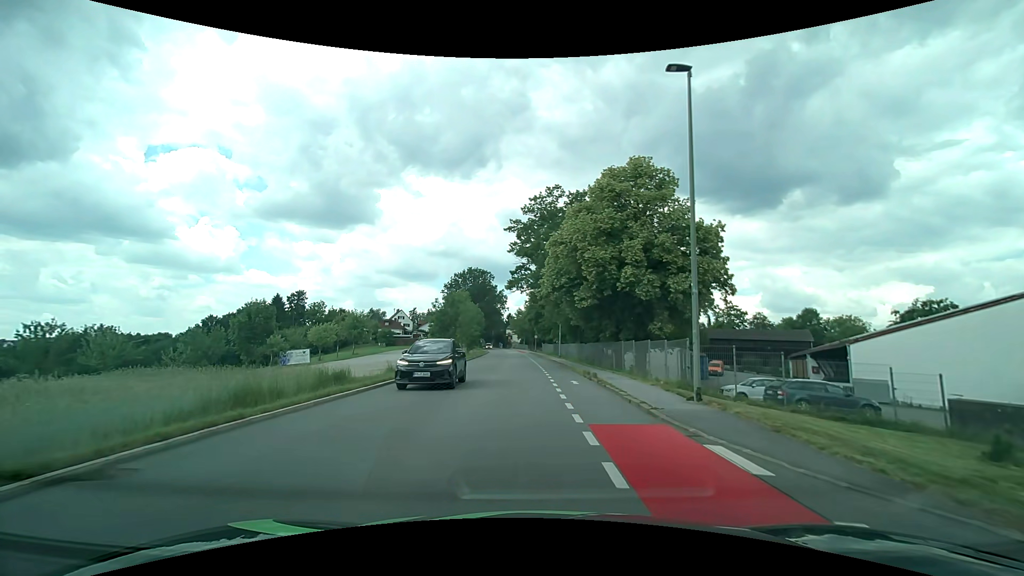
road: tertiary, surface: asphalt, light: Day
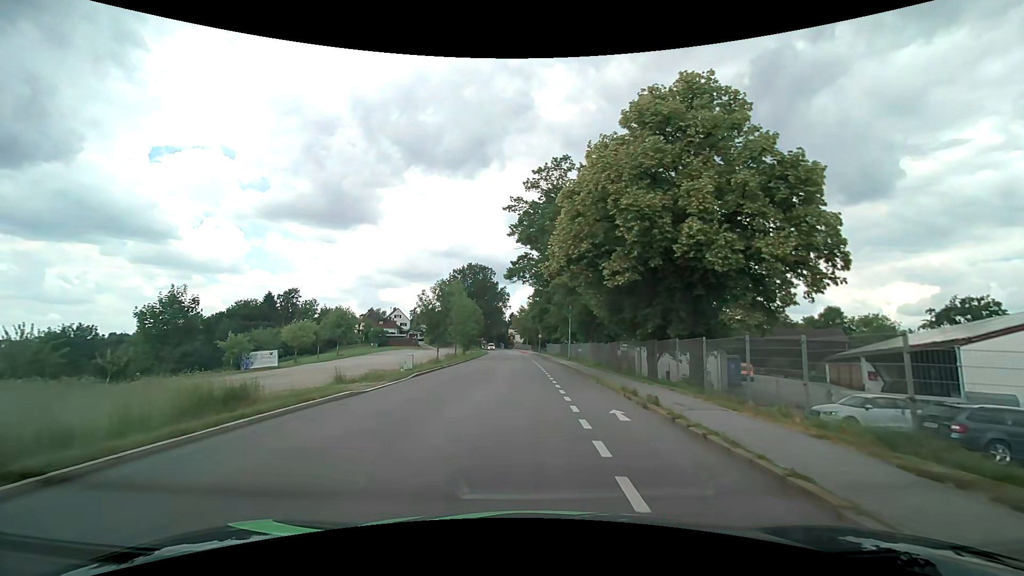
(0.0, +8.8) m; 0°
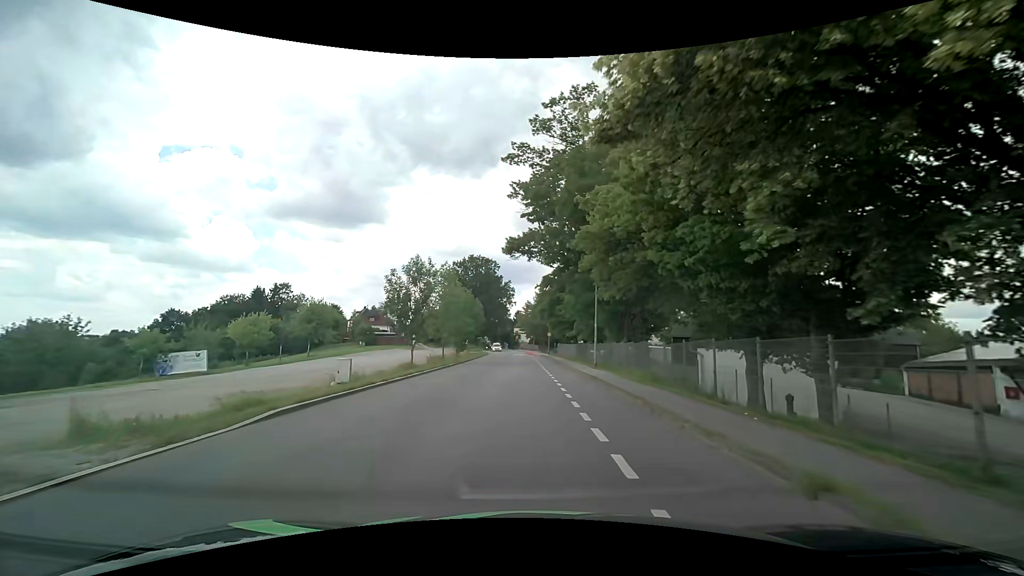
(-0.1, +13.0) m; -1°
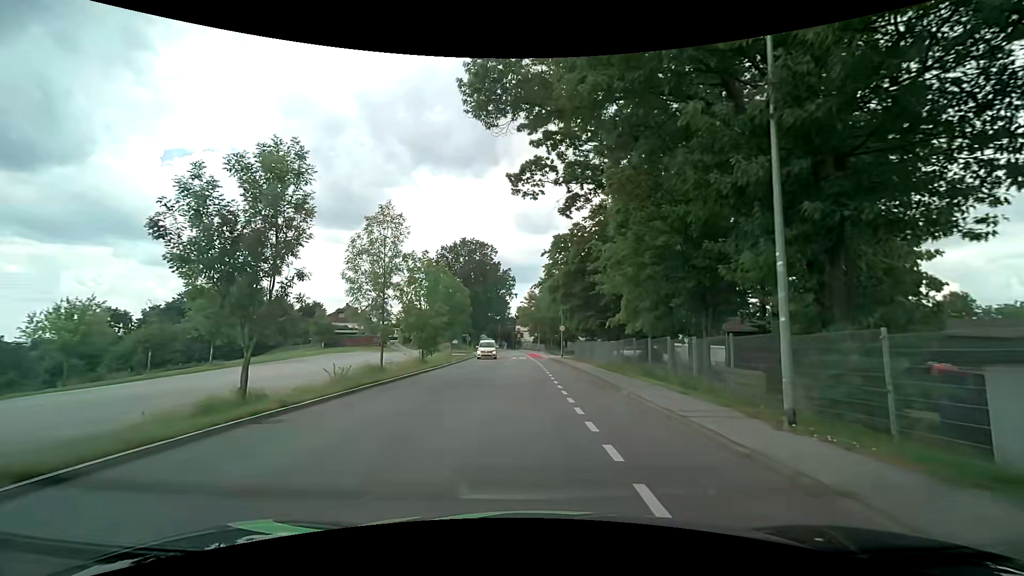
(-0.2, +21.3) m; 0°
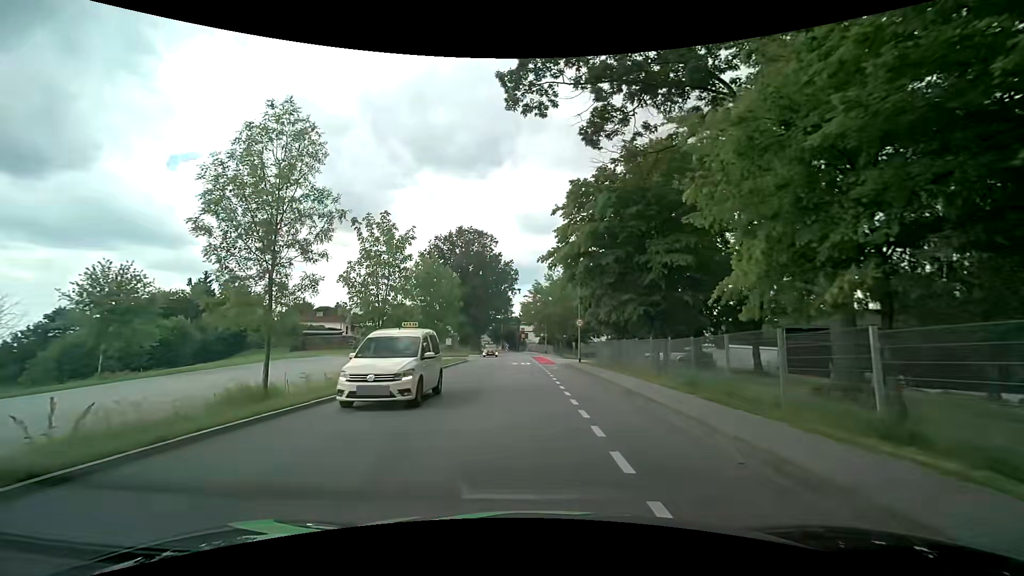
(-0.1, +12.6) m; -1°
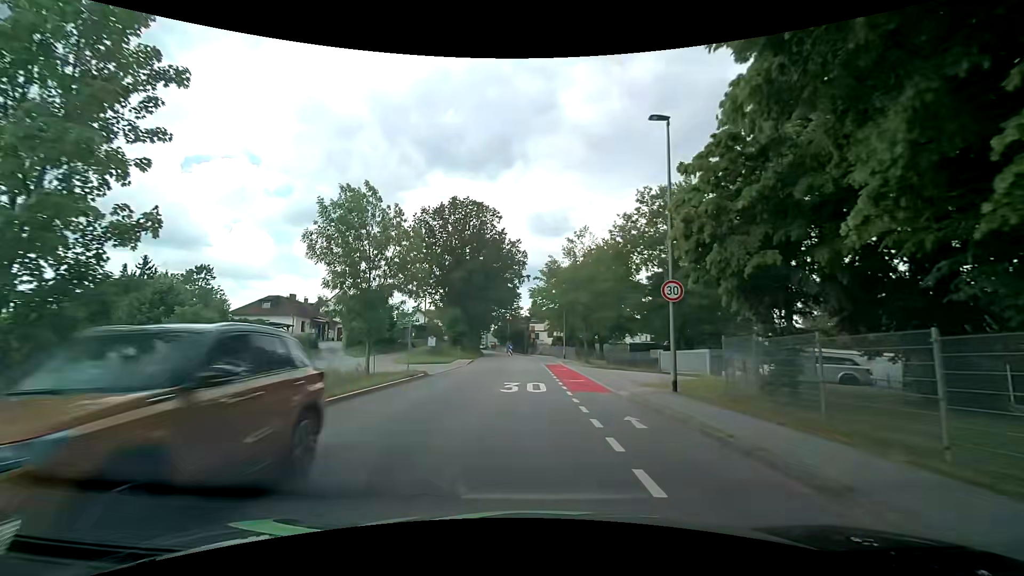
(-0.3, +20.9) m; -2°
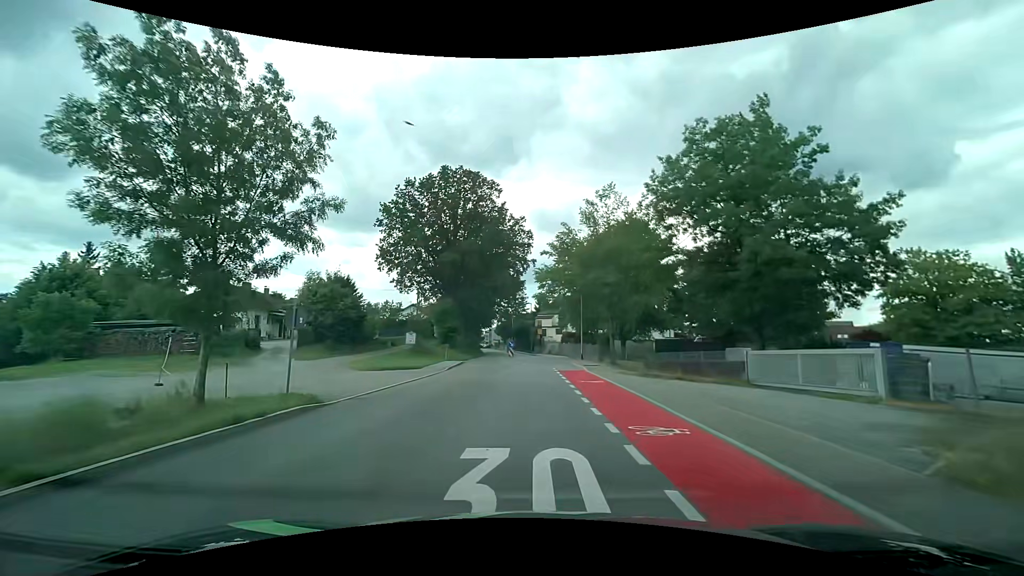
(0.0, +12.9) m; 0°
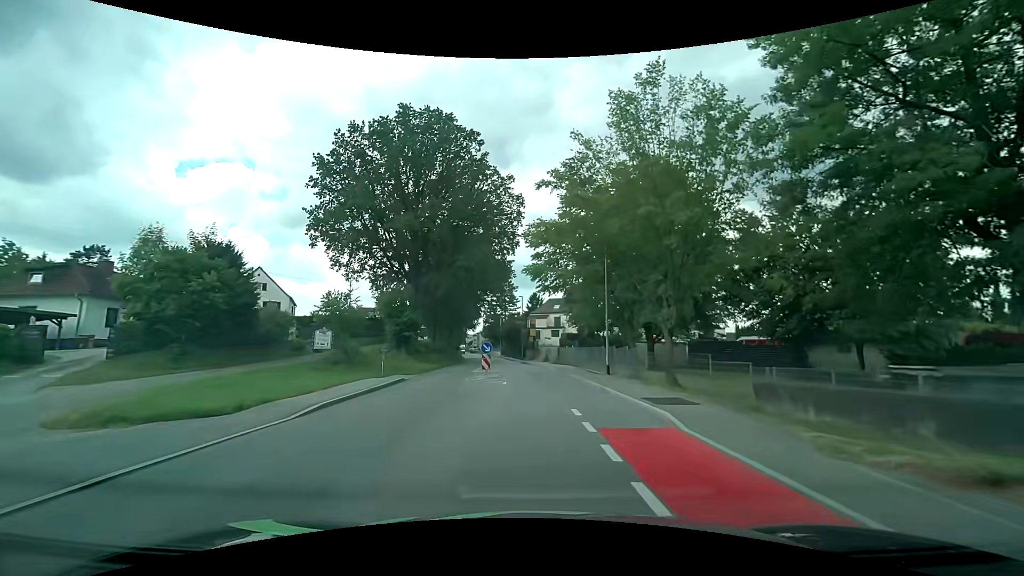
(0.0, +17.7) m; 0°
(0, +10) (0, +20) (0, +30) (-1, +40) (-2, +50) (-3, +60) (-4, +70) (-5, +80) (-6, +90) (-7, +100) m
